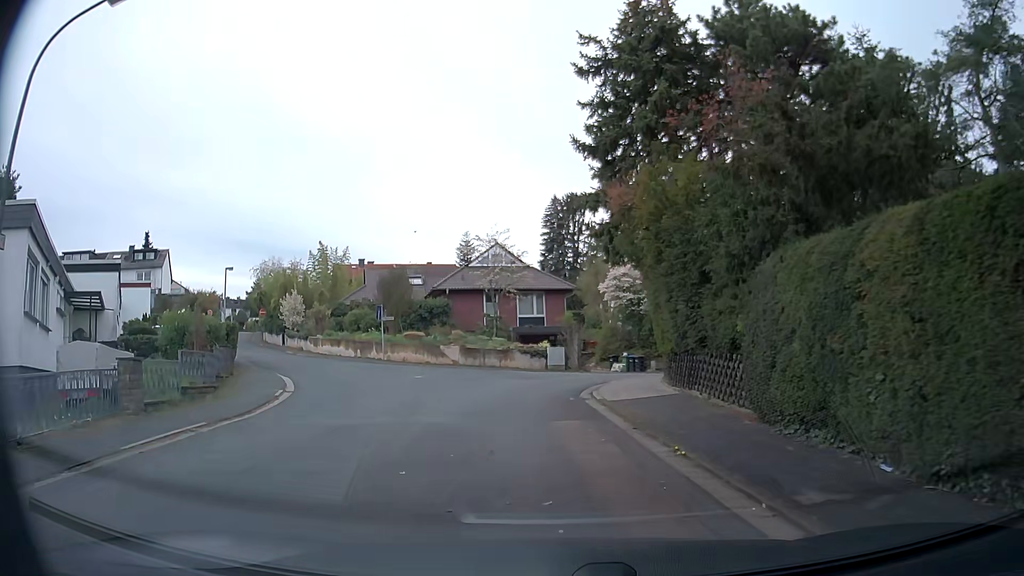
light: Day
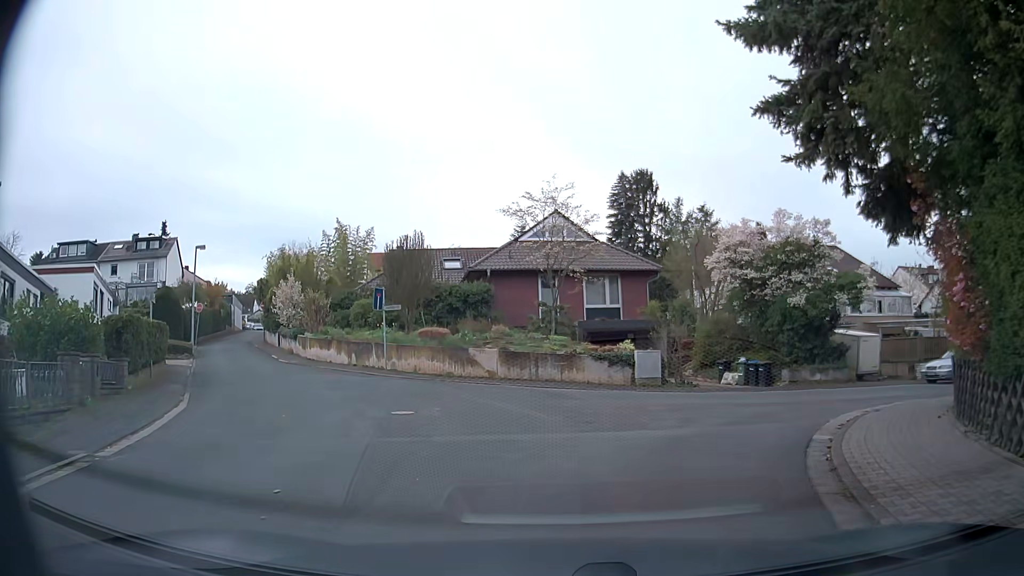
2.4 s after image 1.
(-0.9, +11.7) m; -6°
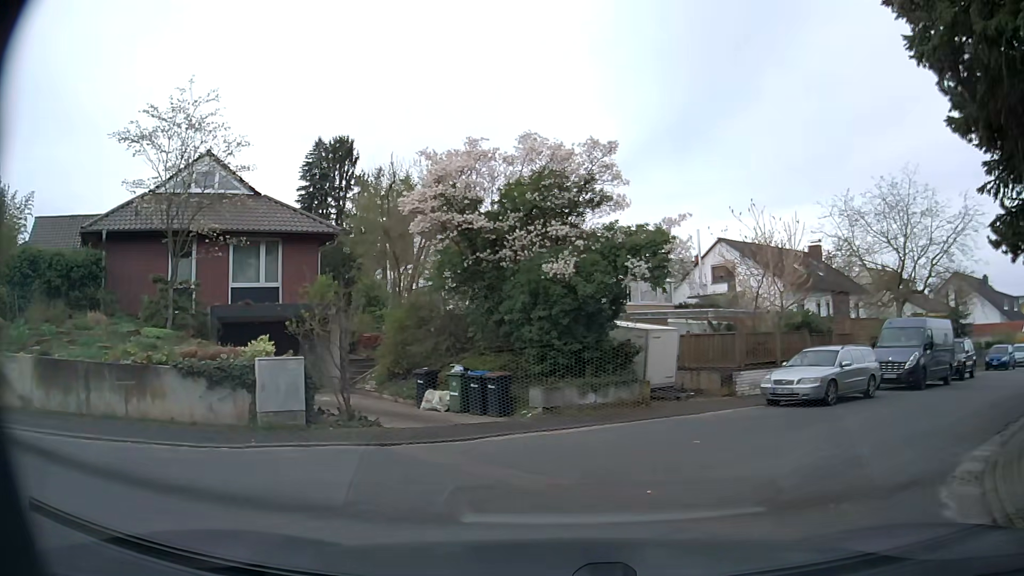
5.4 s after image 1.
(+1.6, +10.5) m; +25°
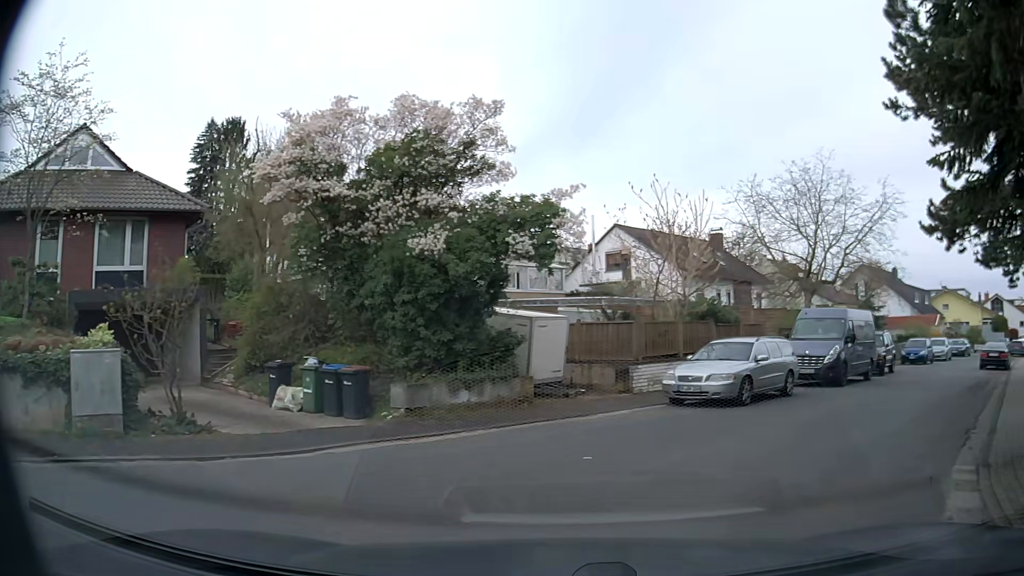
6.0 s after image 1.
(+0.2, +2.2) m; +7°
